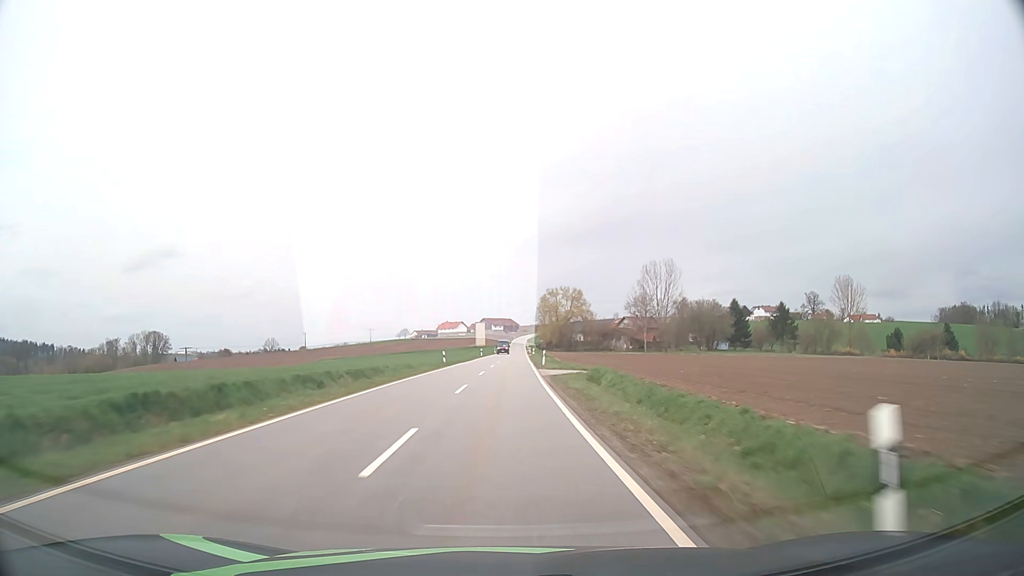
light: Day
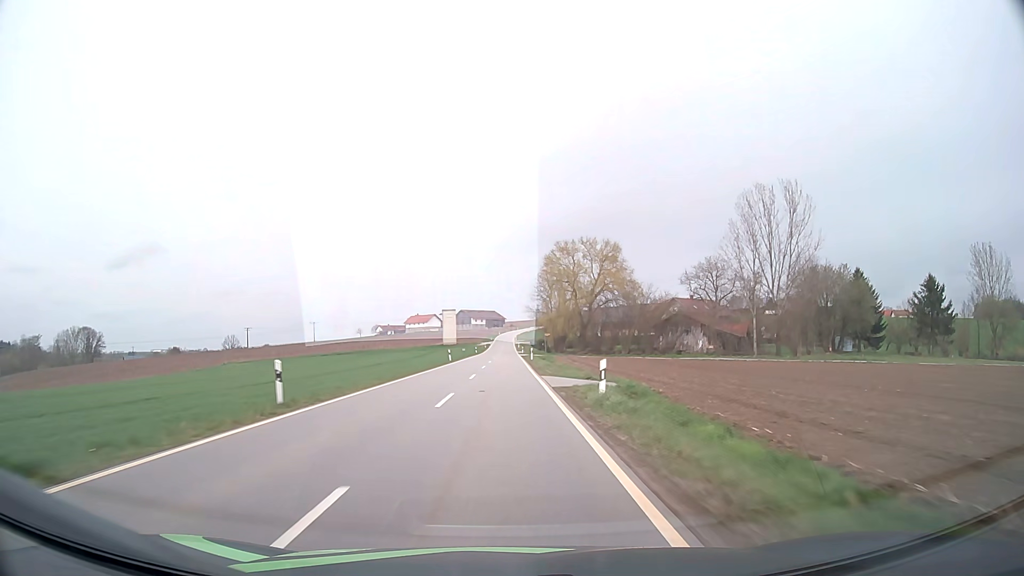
(+1.4, +77.7) m; +1°
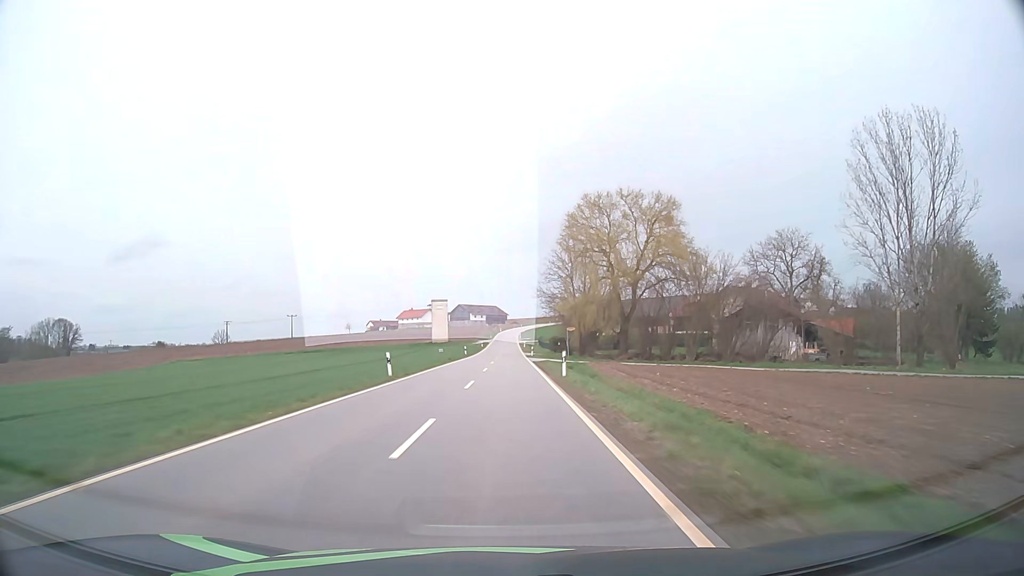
(-0.1, +31.0) m; 0°
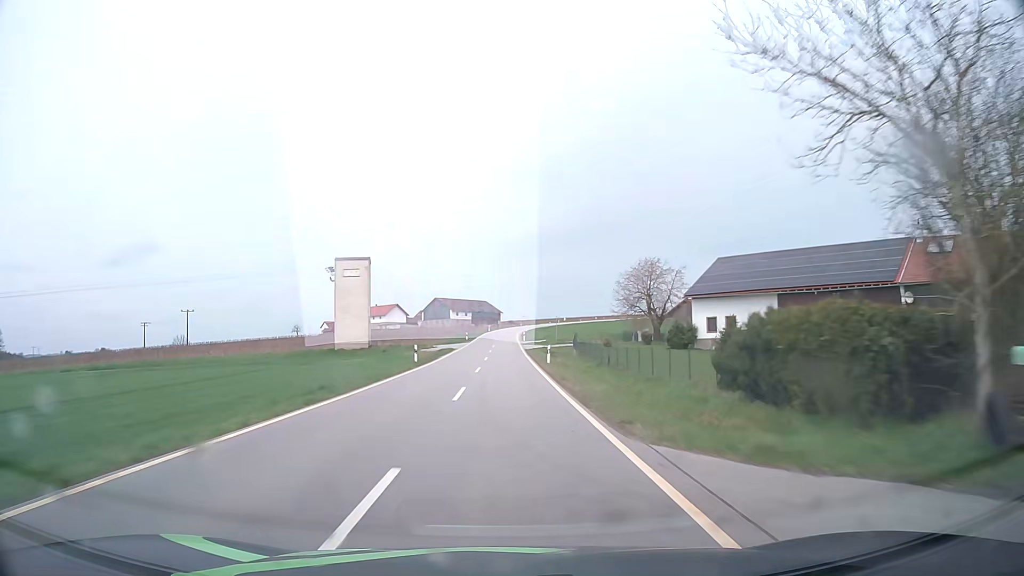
(+0.4, +77.9) m; 0°
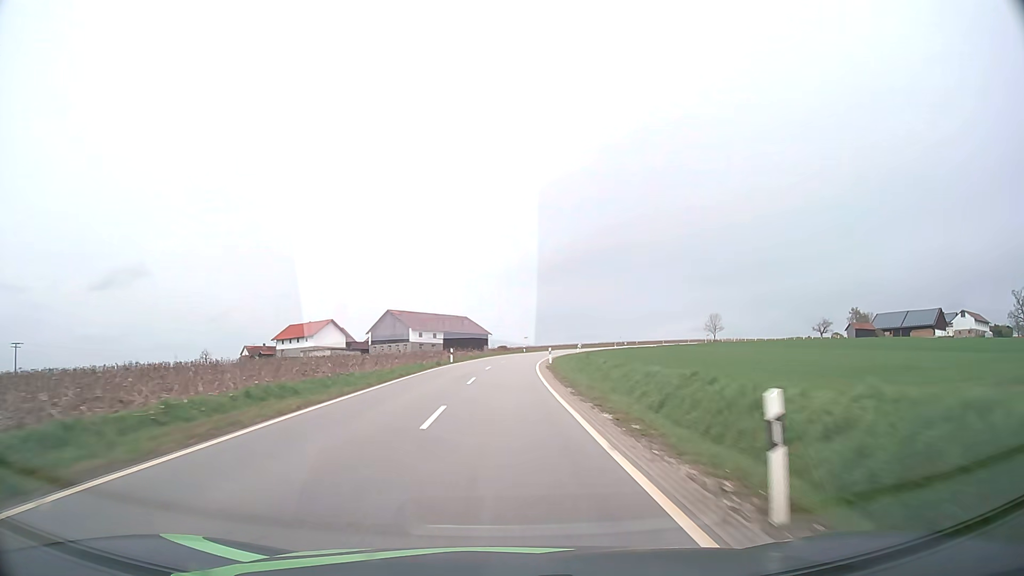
(+0.1, +77.7) m; +1°
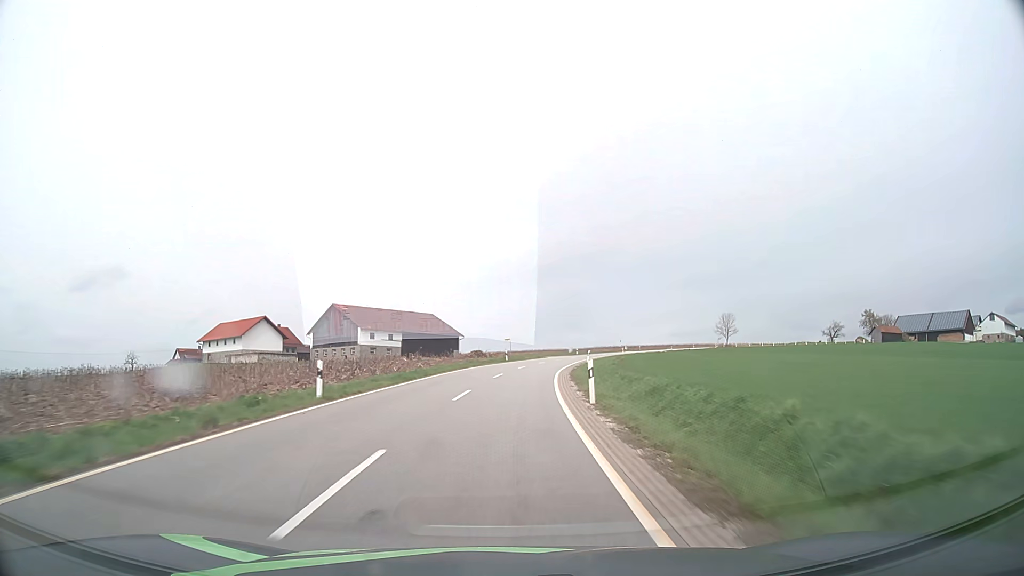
(+0.5, +30.4) m; +2°
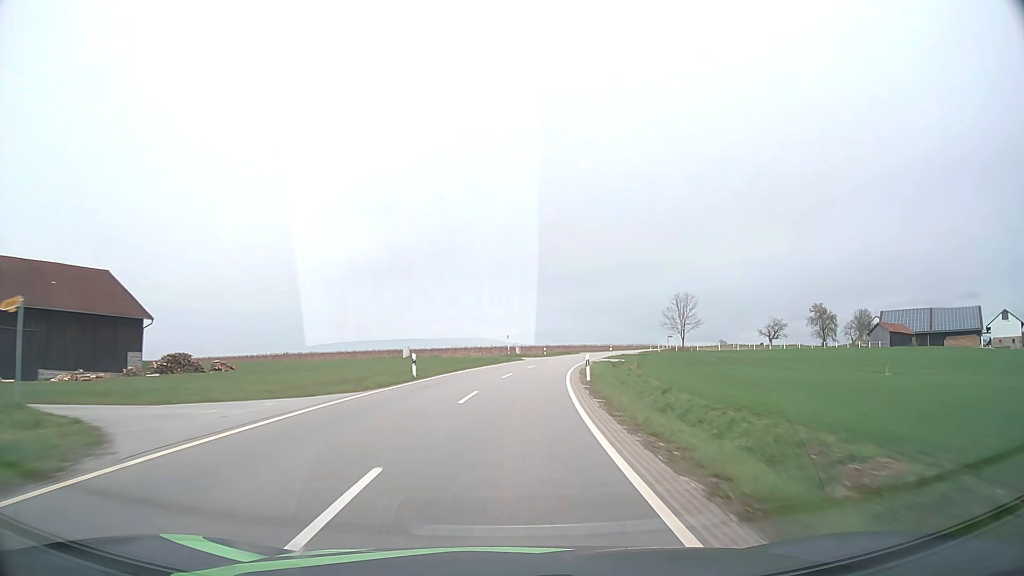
(+8.0, +73.5) m; +13°
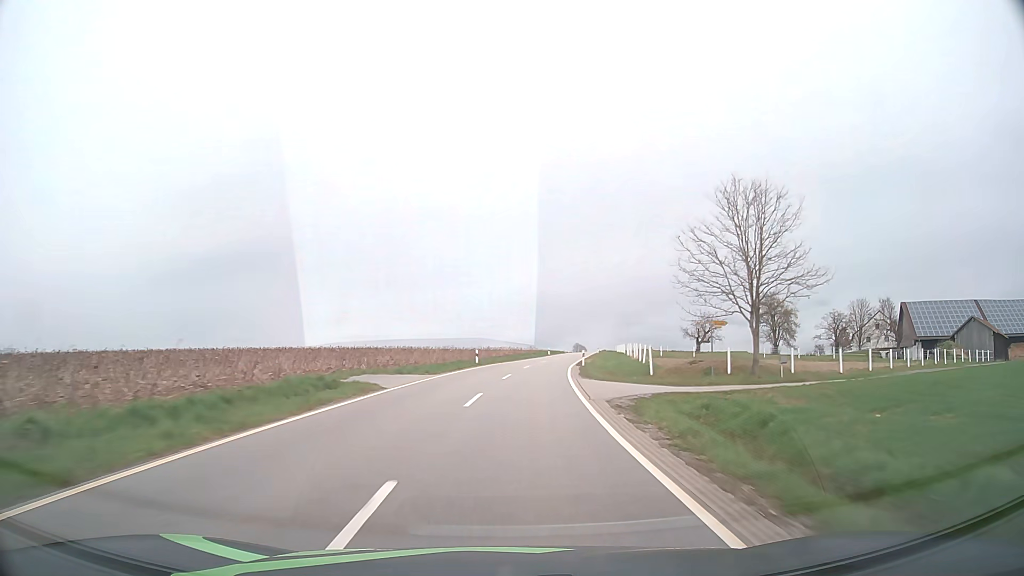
(+8.8, +73.0) m; +14°
(0, +10) (+1, +20) (+1, +30) (+2, +40) (+4, +50) (+5, +60) (+7, +70) (+9, +79) (+10, +89) (+12, +99) m
